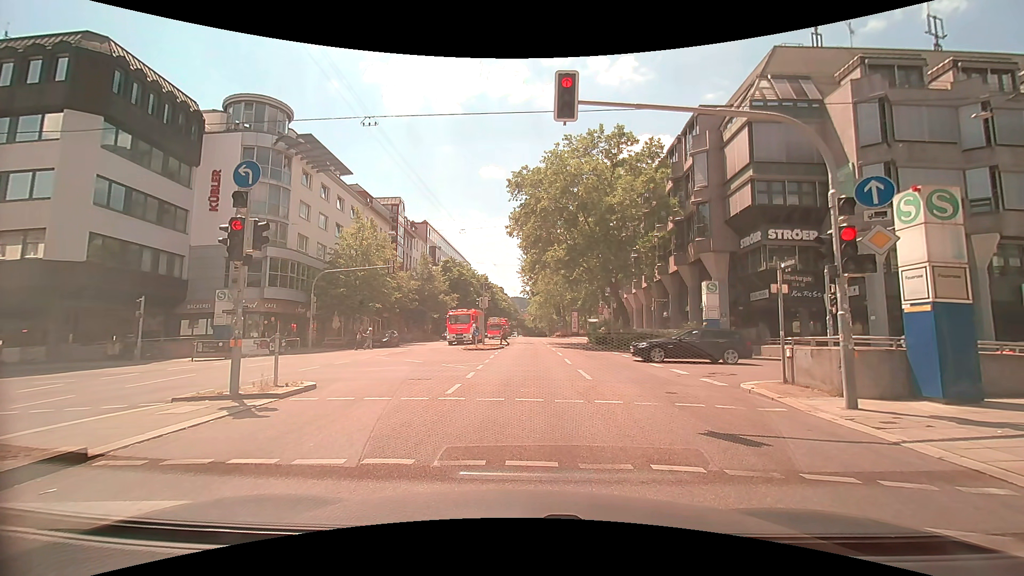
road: secondary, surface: asphalt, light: Day
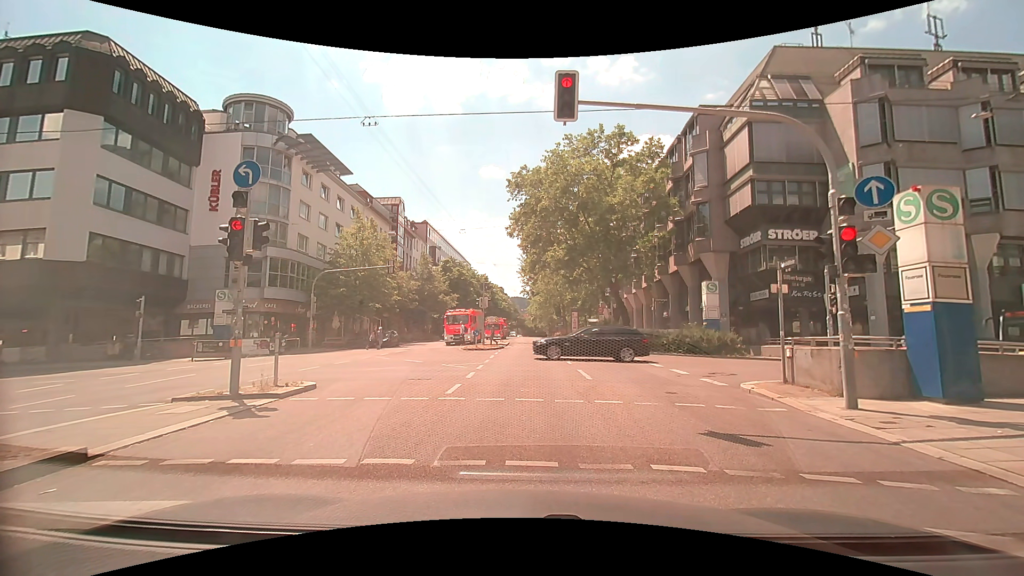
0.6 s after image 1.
(0.0, 0.0) m; 0°
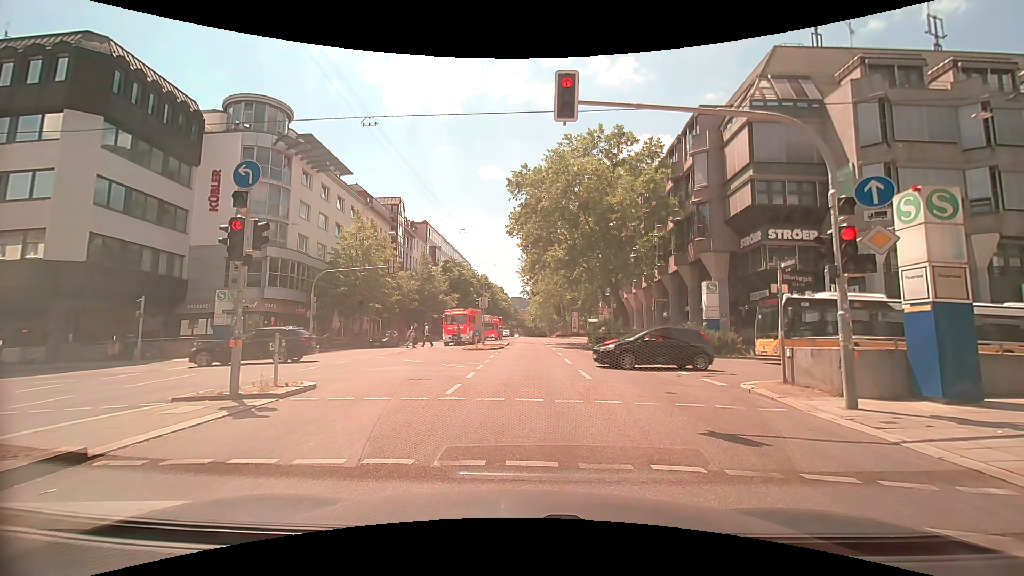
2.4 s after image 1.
(0.0, 0.0) m; 0°
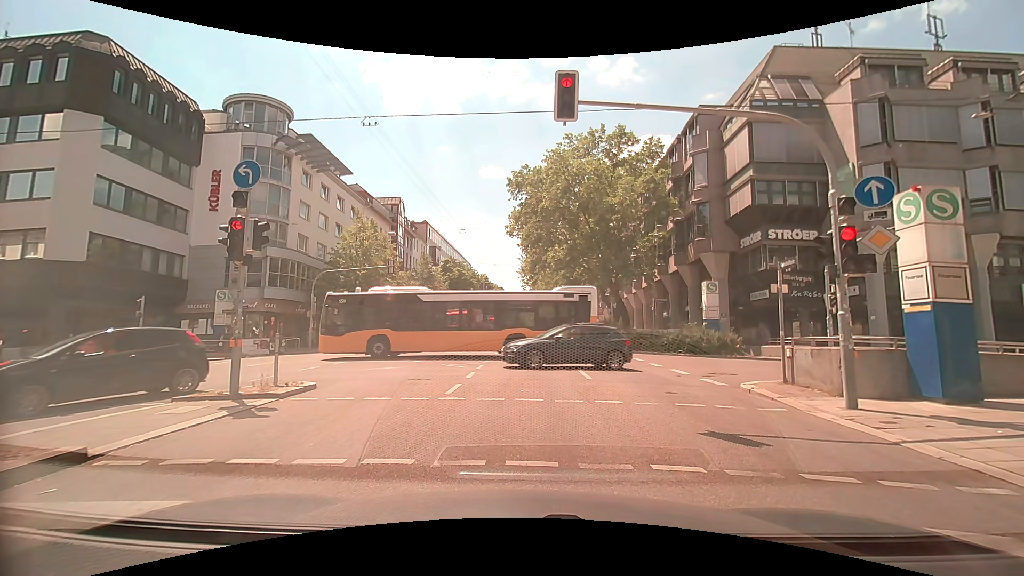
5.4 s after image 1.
(0.0, 0.0) m; 0°
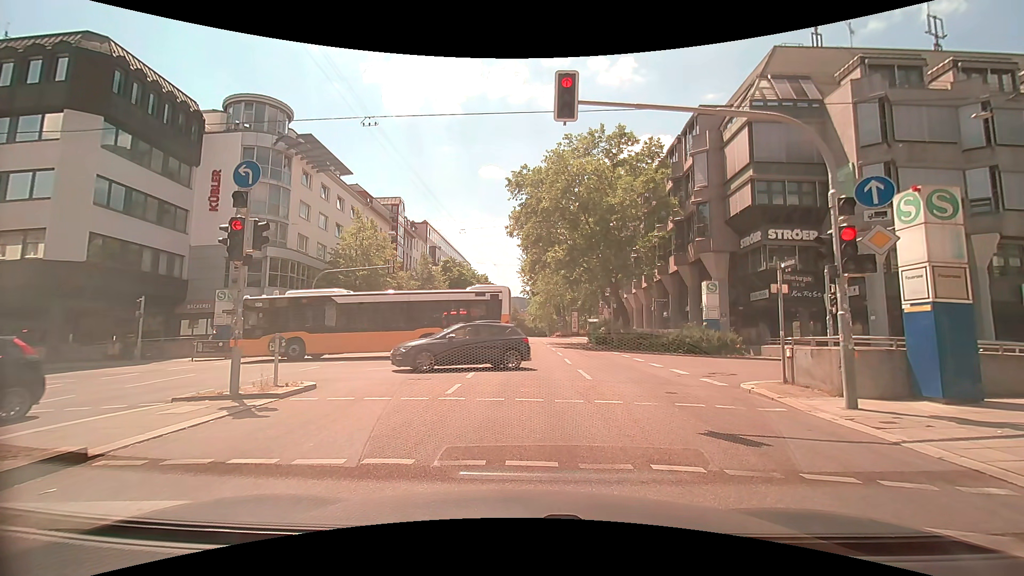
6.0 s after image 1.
(0.0, 0.0) m; 0°
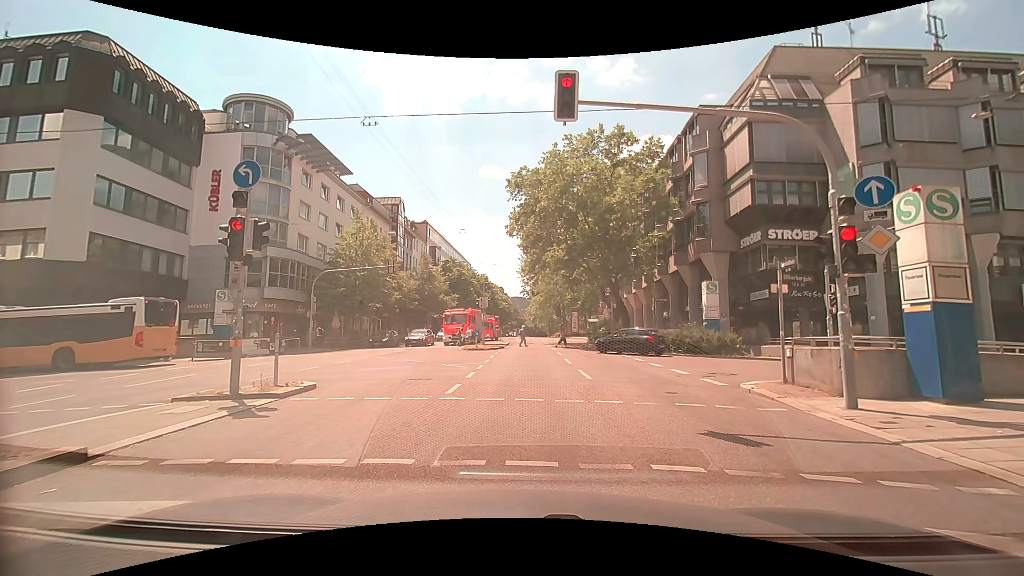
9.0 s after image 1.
(0.0, 0.0) m; 0°
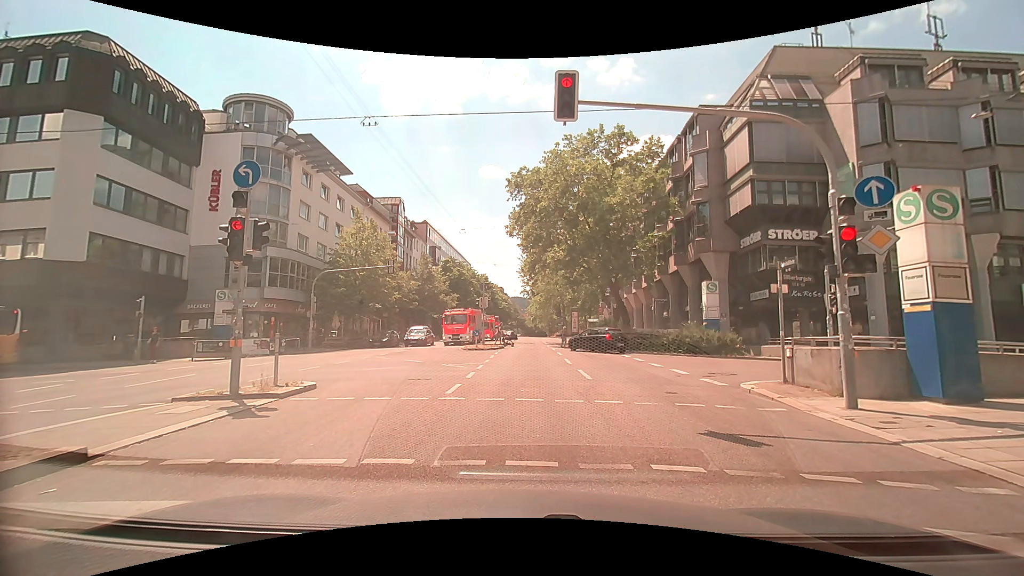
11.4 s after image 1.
(0.0, 0.0) m; 0°
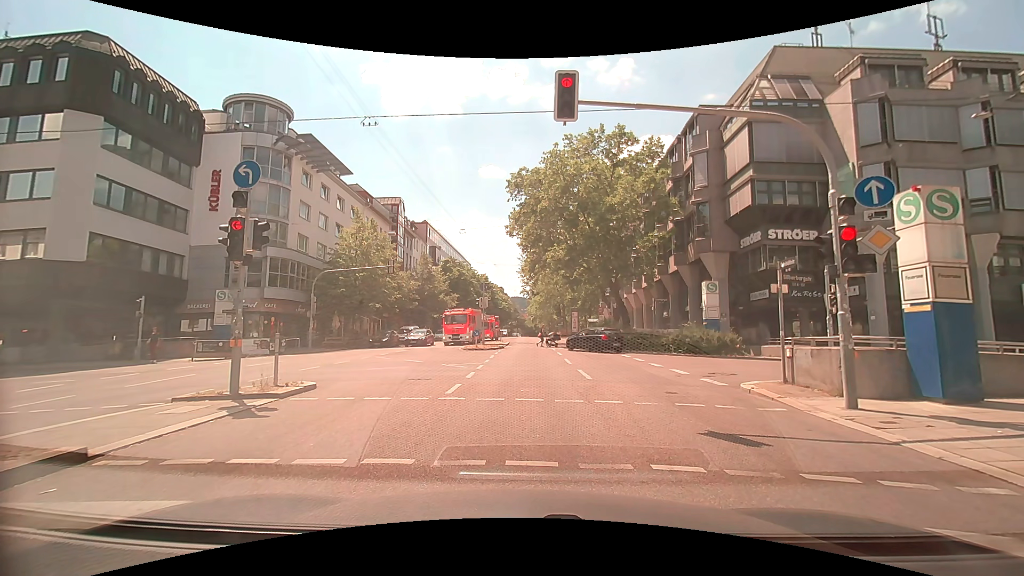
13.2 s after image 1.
(0.0, 0.0) m; 0°
(0, +10) (0, +20) (-1, +30) (-1, +40) (-1, +50) (-1, +60) (-1, +70) (-2, +80) (-2, +90) (-2, +100) m
